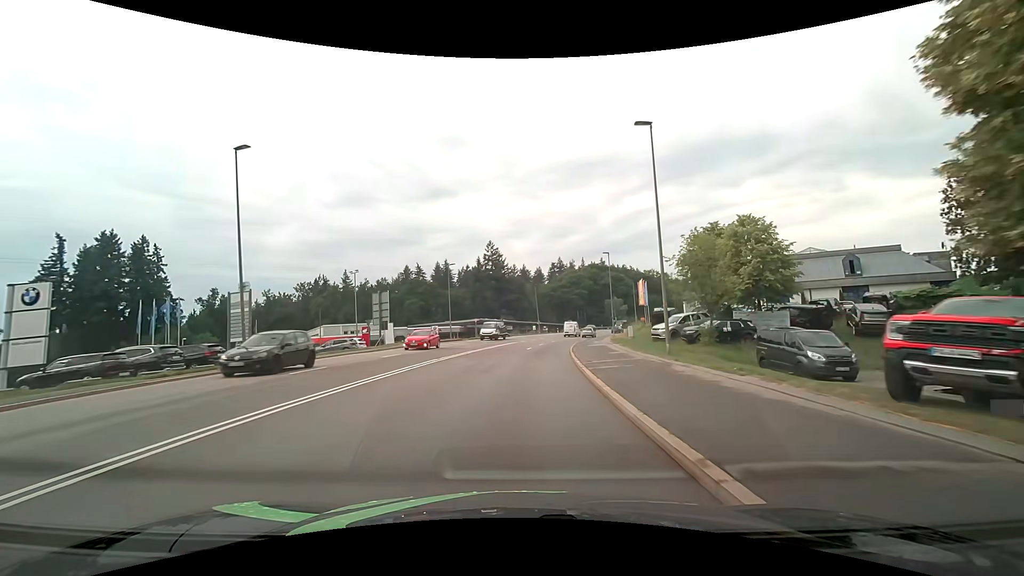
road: secondary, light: Day
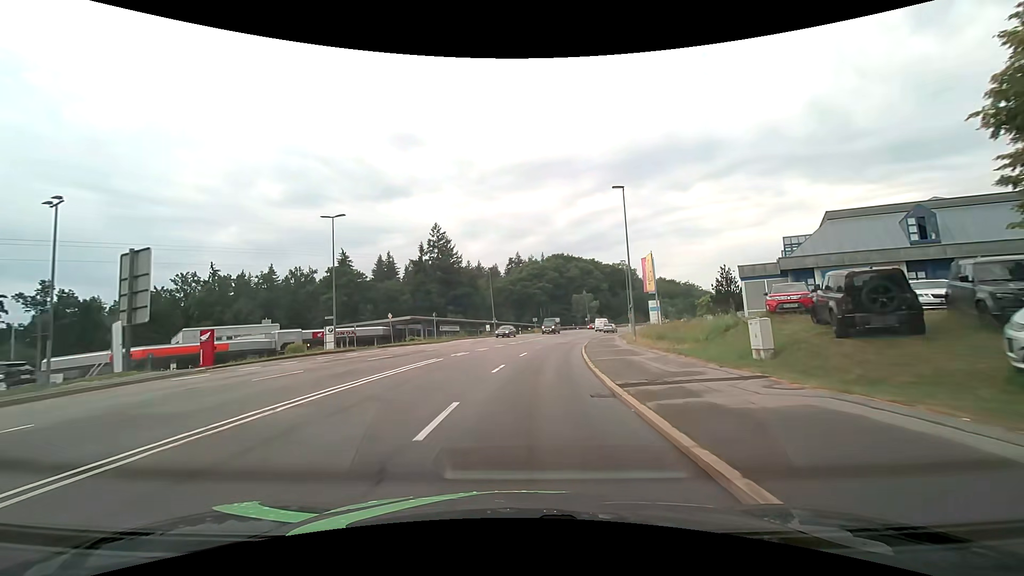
(+1.1, +29.1) m; +5°
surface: asphalt
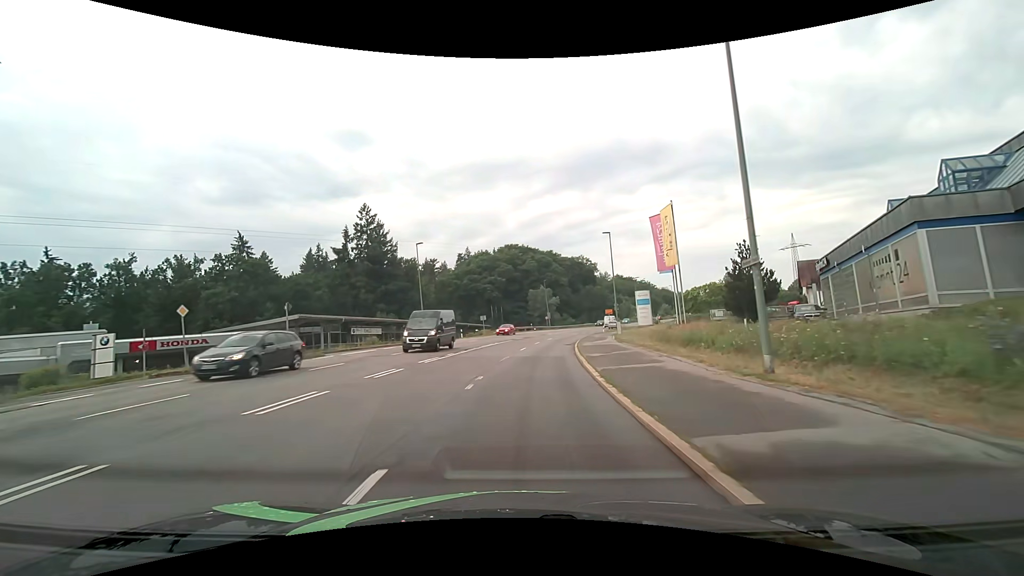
(+1.1, +22.0) m; +6°
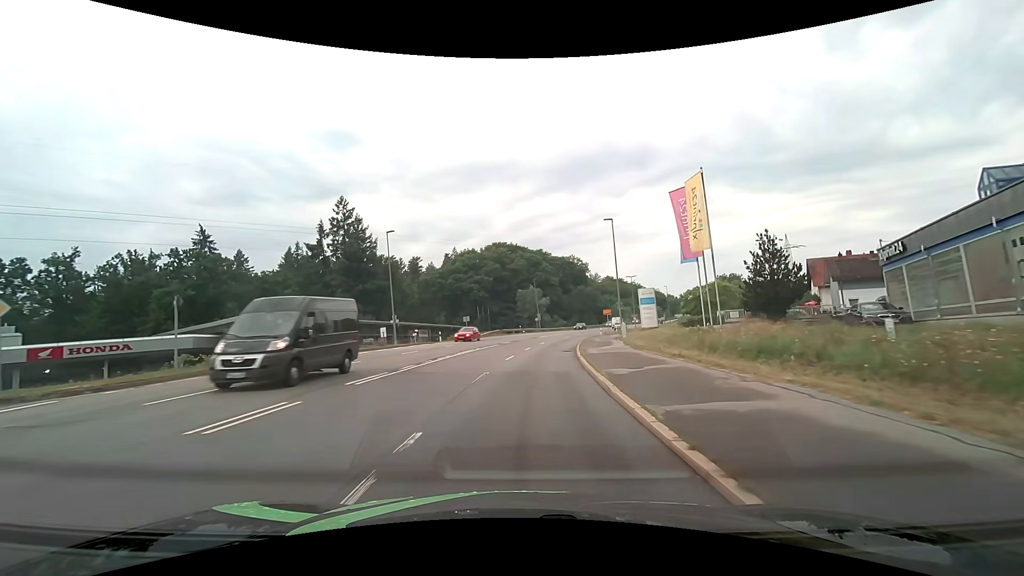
(+0.1, +7.3) m; +1°
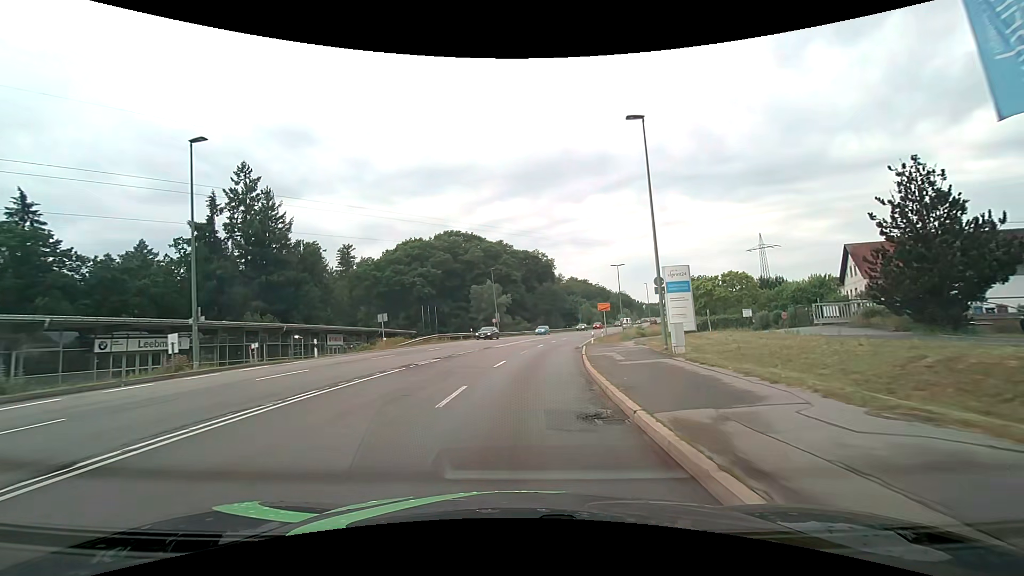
(+0.9, +21.9) m; +5°
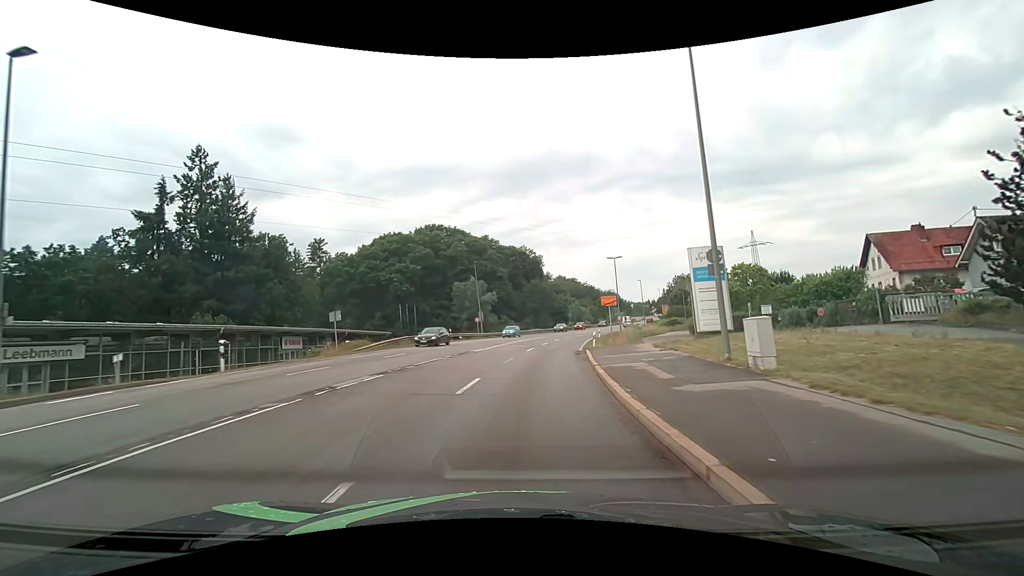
(+0.1, +7.3) m; +2°
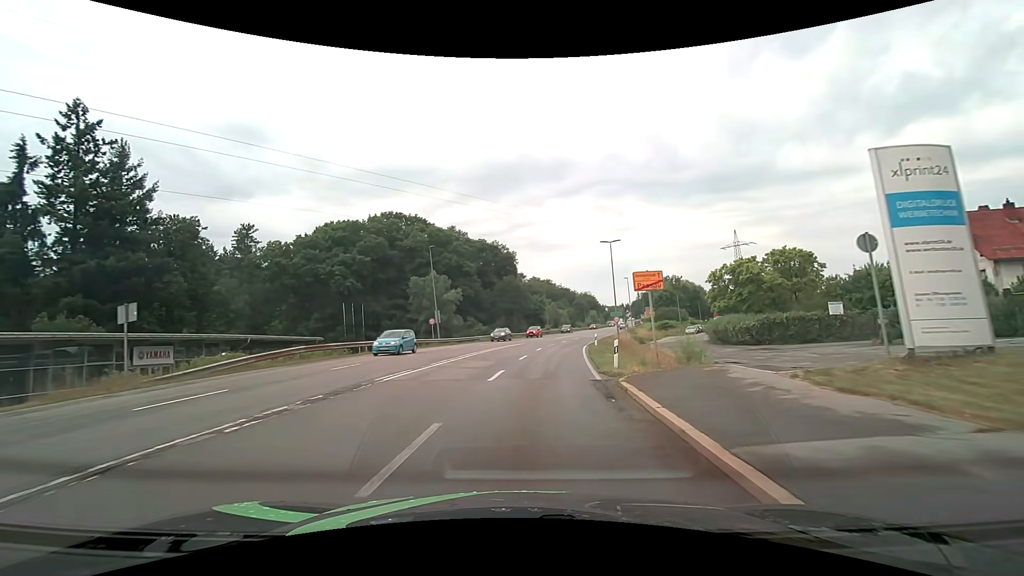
(+0.2, +14.5) m; +2°
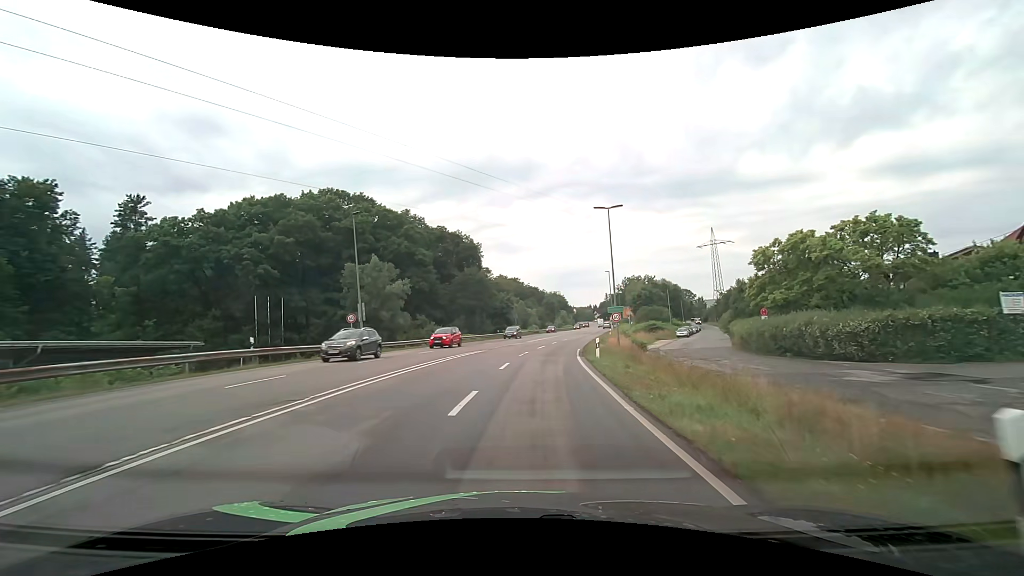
(+0.5, +14.5) m; +4°
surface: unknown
(0, +10) (+1, +20) (+2, +30) (+3, +40) (+5, +50) (+7, +60) (+9, +69) (+11, +79) (+13, +89) (+16, +99) m
